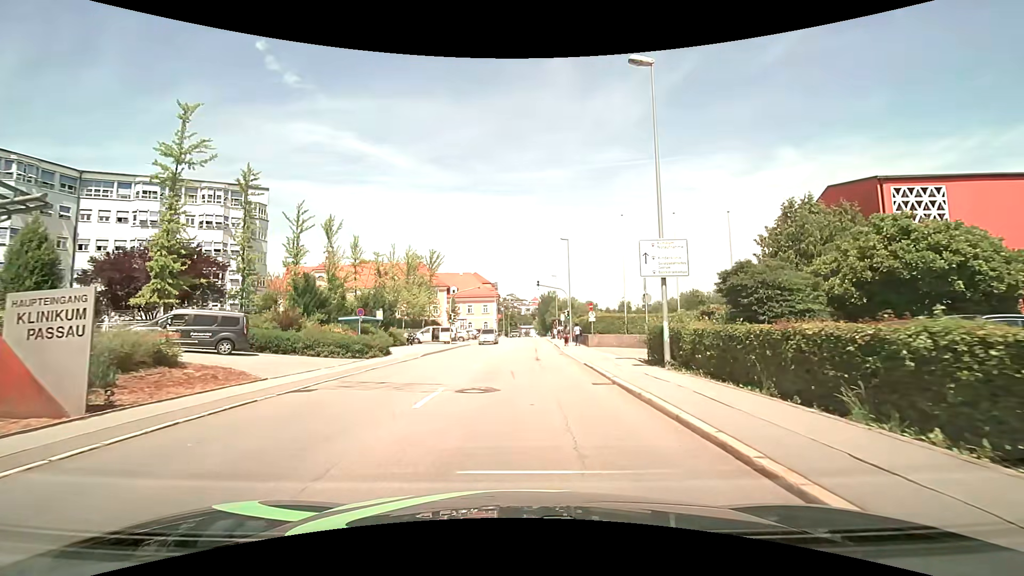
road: tertiary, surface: asphalt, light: Day
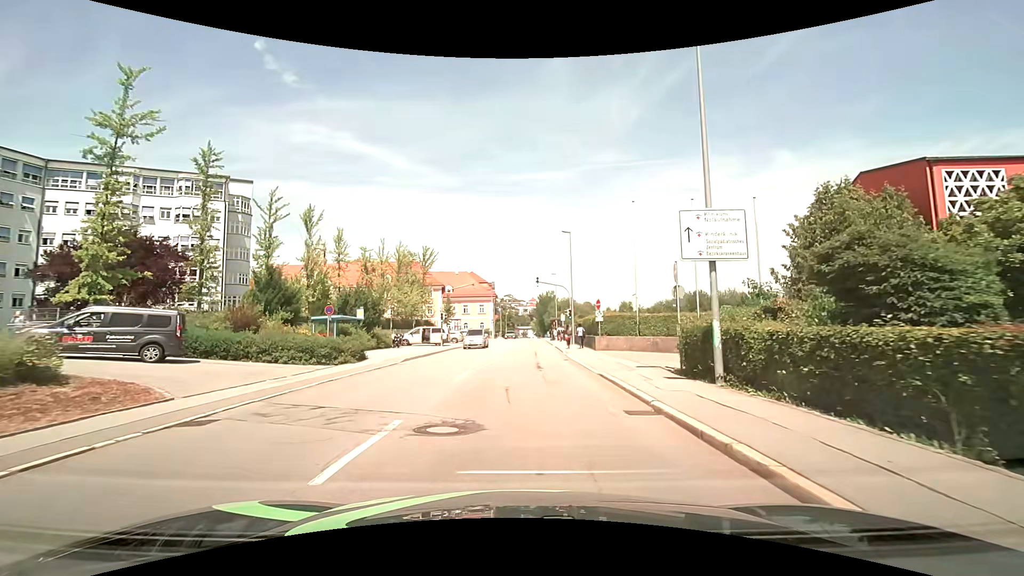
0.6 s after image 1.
(0.0, +4.1) m; 0°
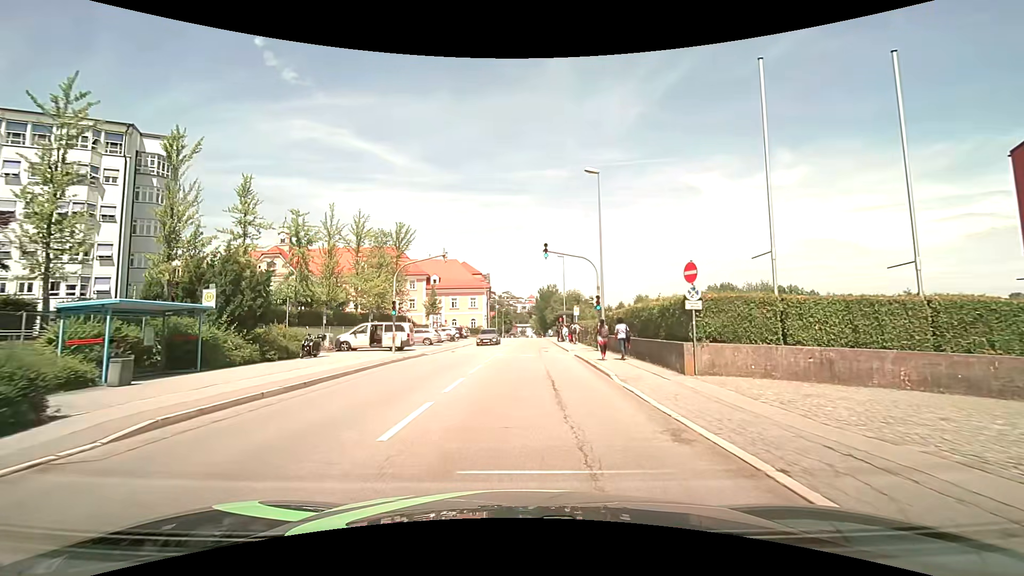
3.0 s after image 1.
(+0.1, +16.6) m; 0°
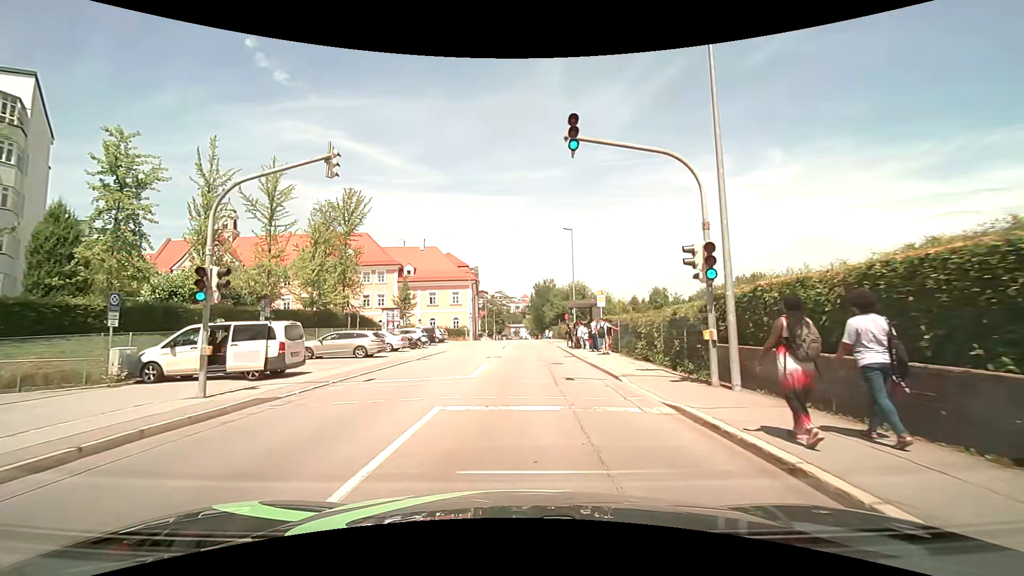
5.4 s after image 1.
(+0.1, +16.8) m; 0°
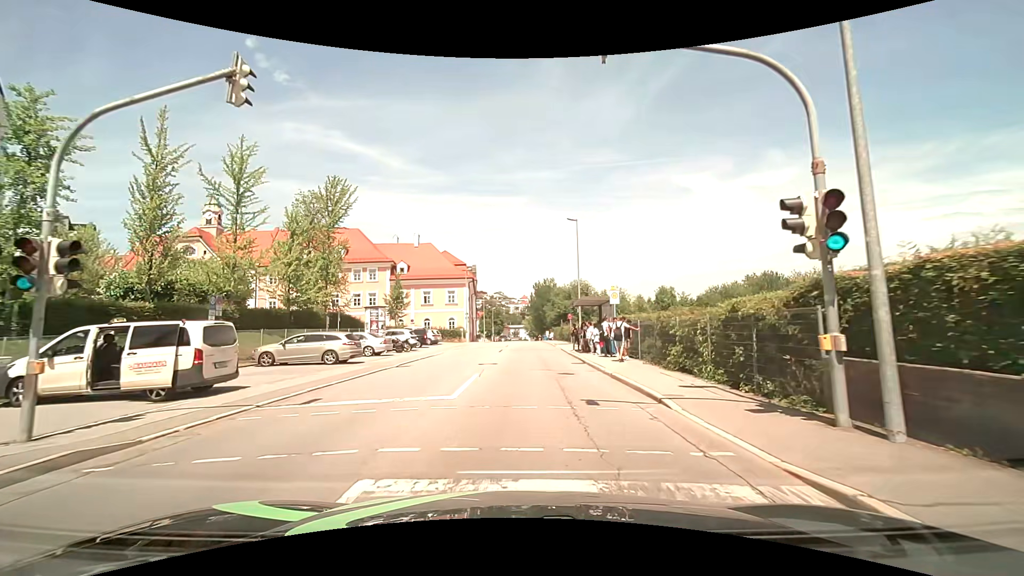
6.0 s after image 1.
(0.0, +4.2) m; 0°
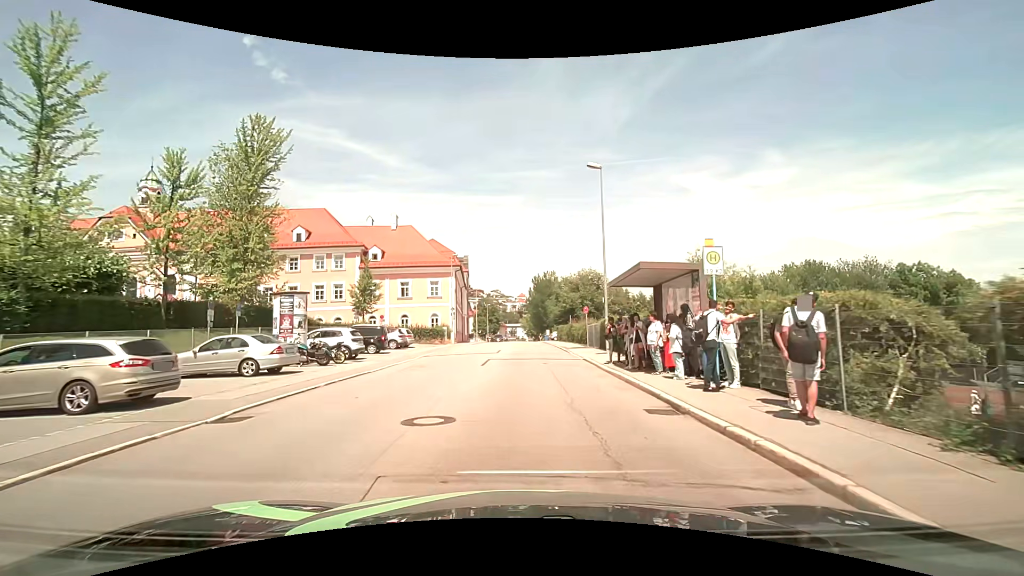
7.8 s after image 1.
(0.0, +12.7) m; 0°
